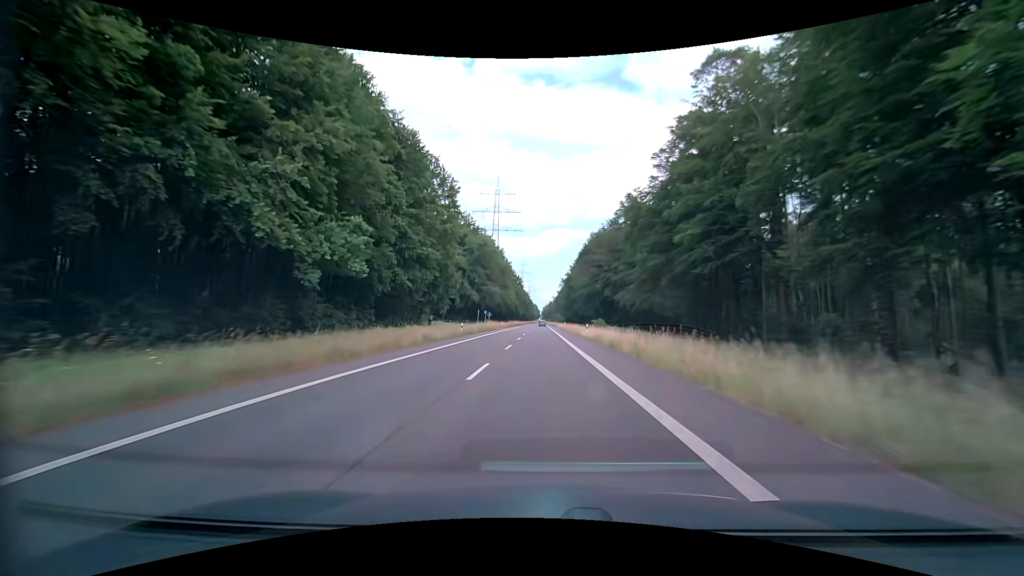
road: secondary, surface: asphalt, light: Day
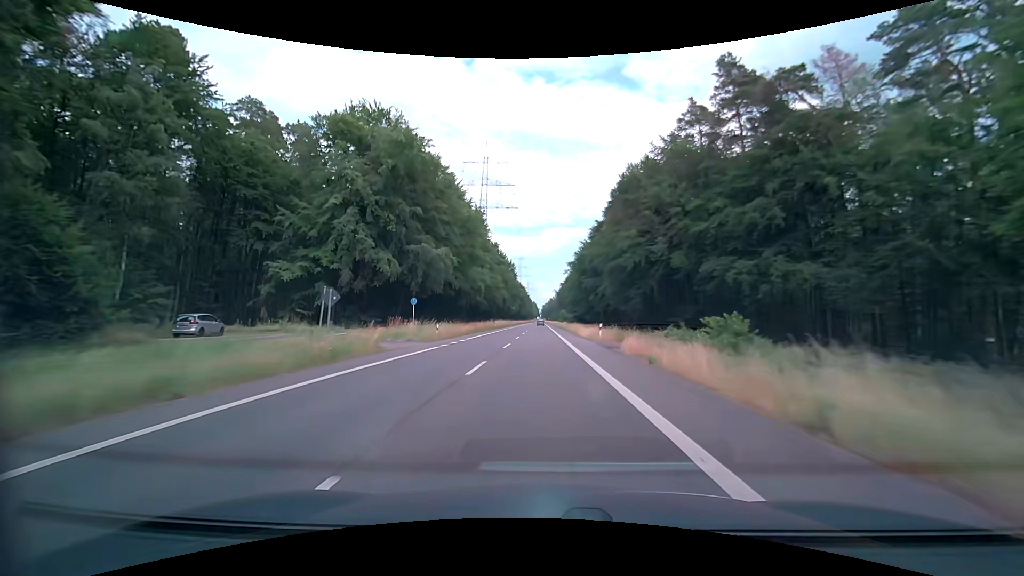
(-0.4, +59.1) m; -1°
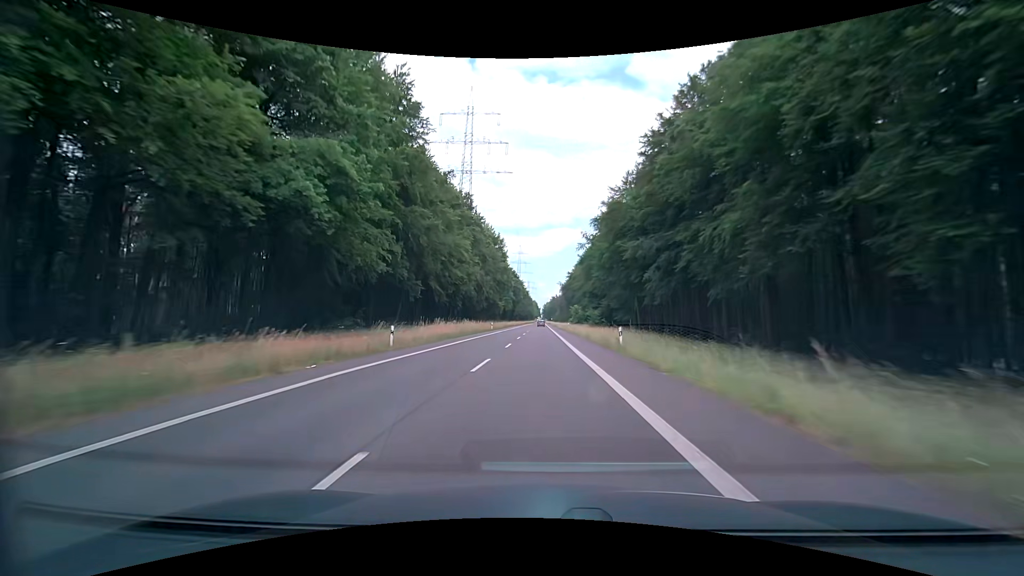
(+0.3, +59.1) m; 0°
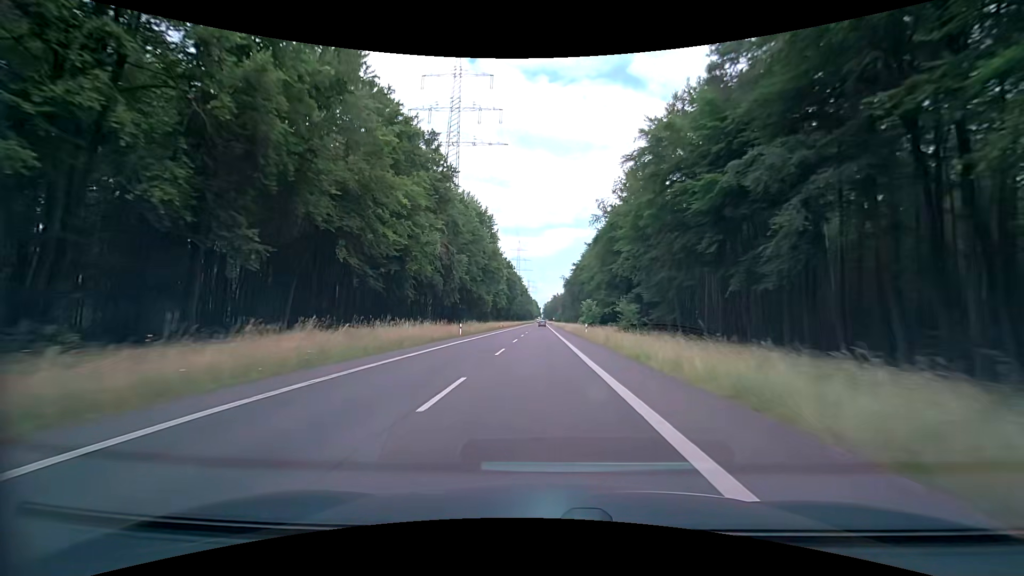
(+0.2, +29.5) m; +1°
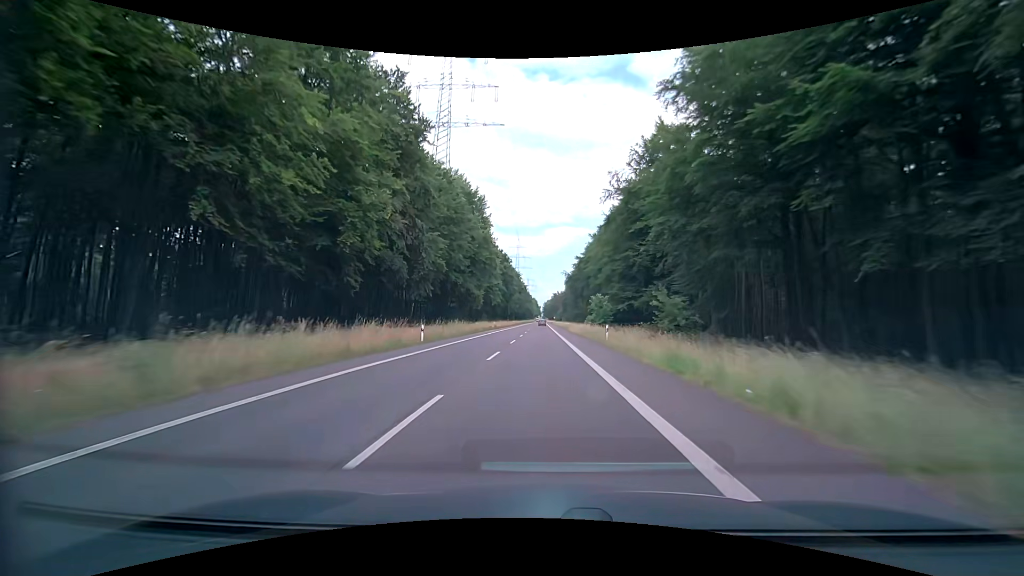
(-0.1, +14.7) m; 0°
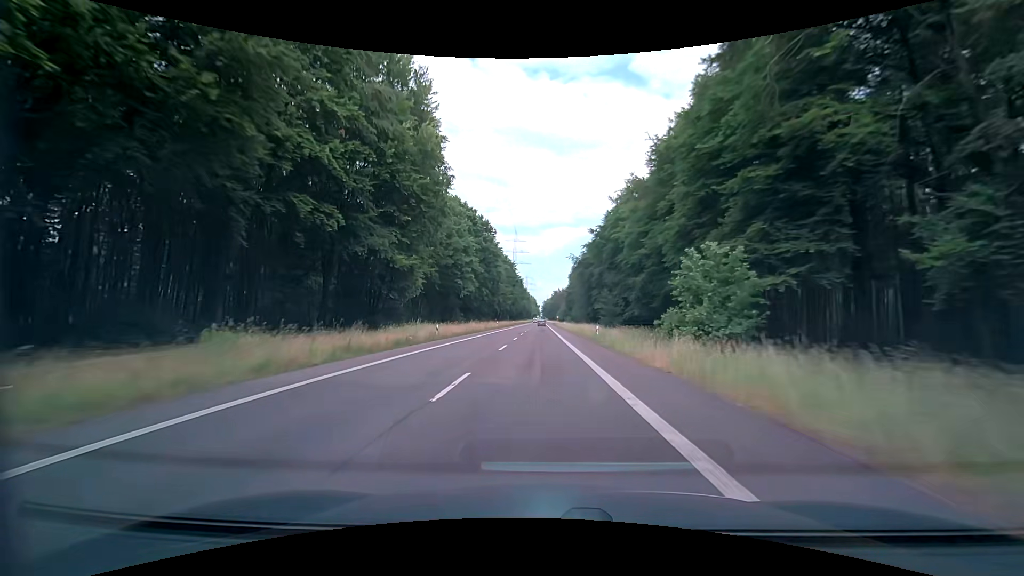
(-0.1, +43.9) m; 0°
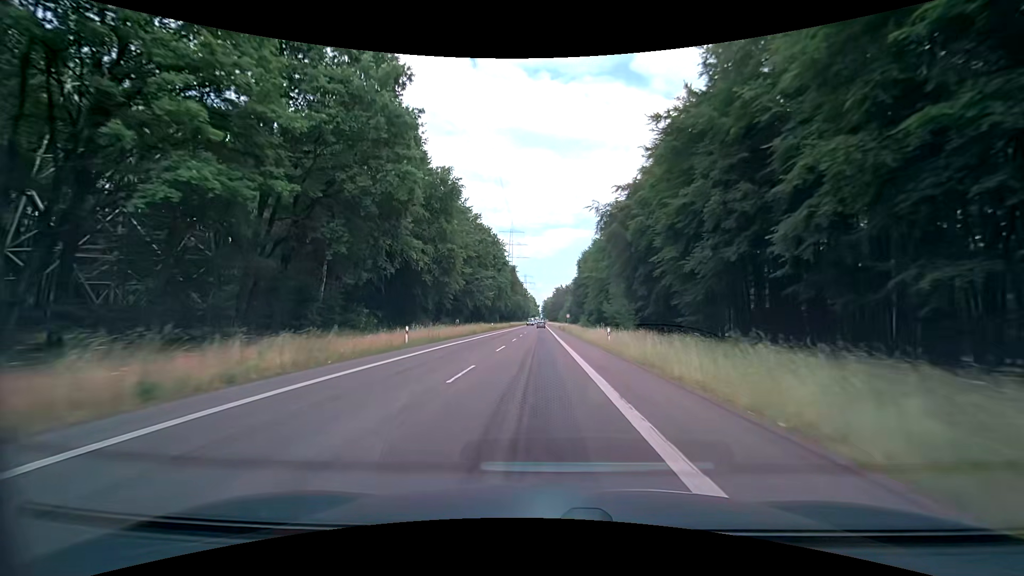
(+0.3, +57.6) m; 0°
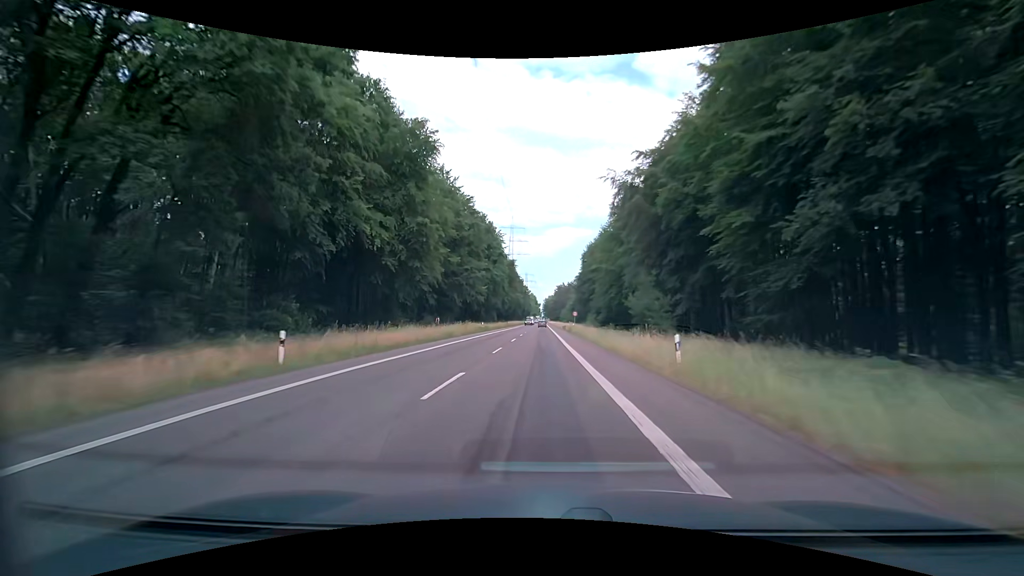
(0.0, +14.3) m; 0°
(0, +10) (0, +20) (0, +30) (0, +40) (0, +50) (0, +60) (0, +70) (0, +80) (0, +90) (0, +100) m
